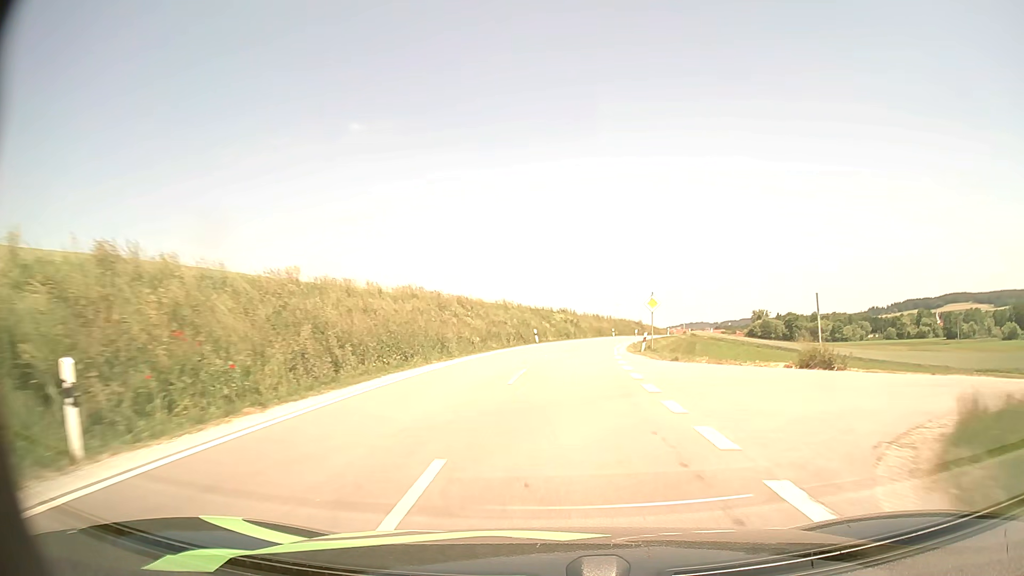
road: secondary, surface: asphalt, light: Day
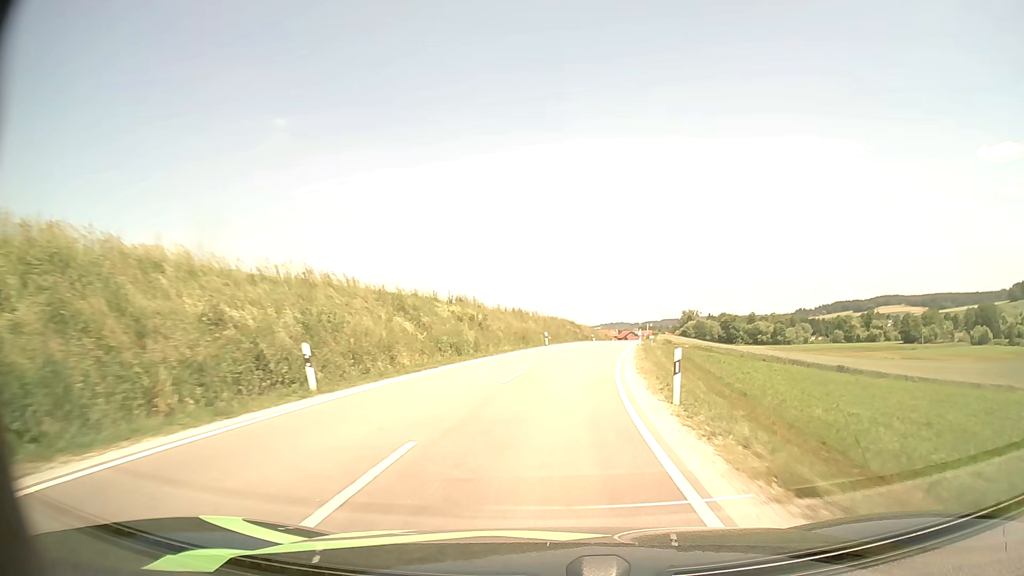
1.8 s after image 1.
(+2.2, +35.0) m; +7°
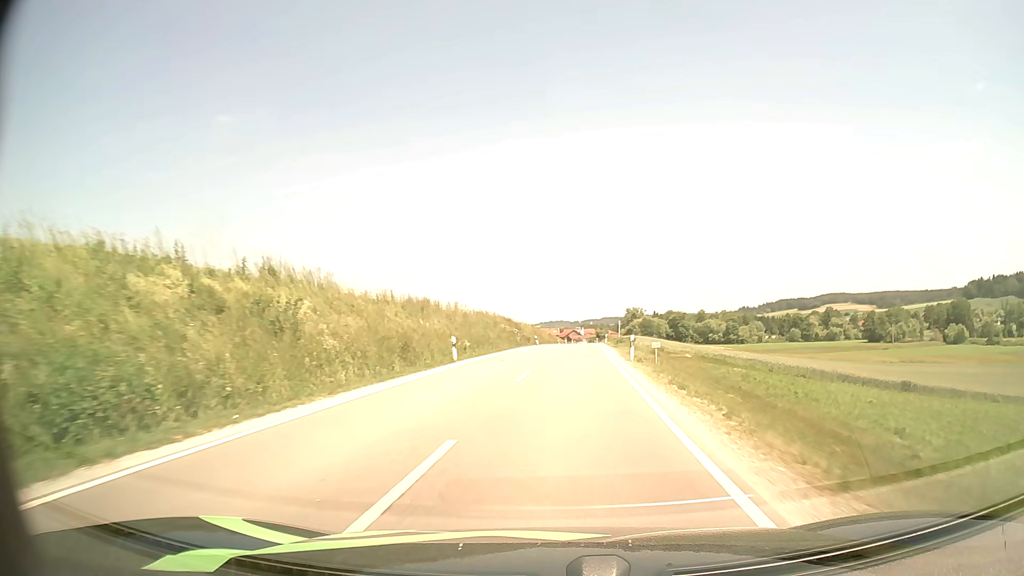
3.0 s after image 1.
(+1.1, +24.0) m; +5°
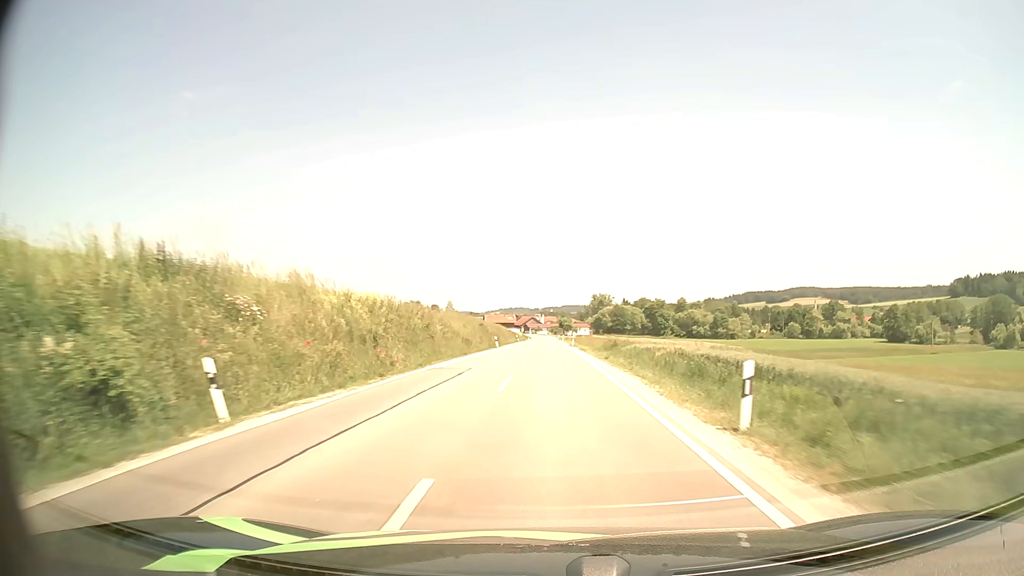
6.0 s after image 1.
(+2.9, +62.4) m; +3°
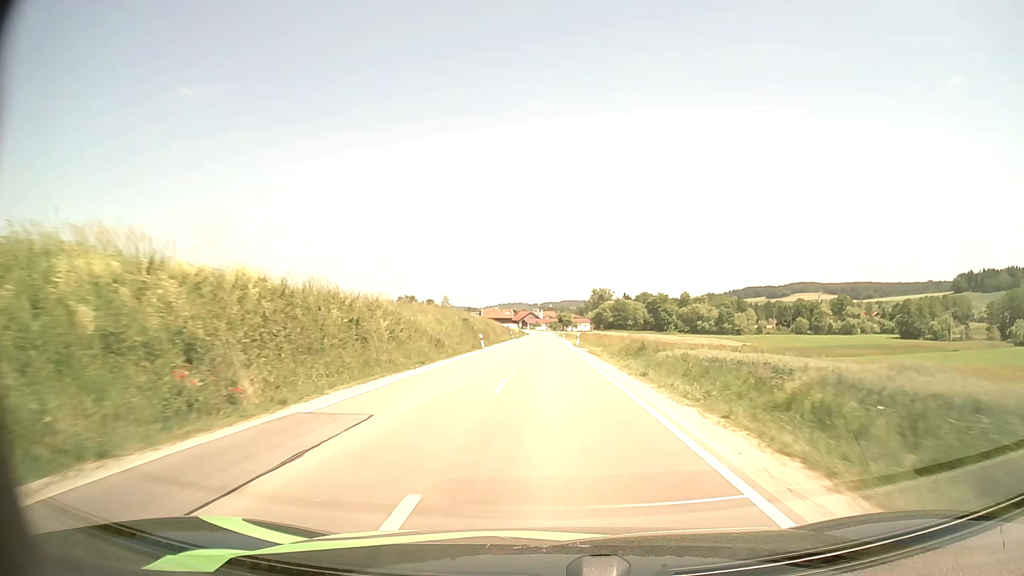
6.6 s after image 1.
(0.0, +12.6) m; 0°
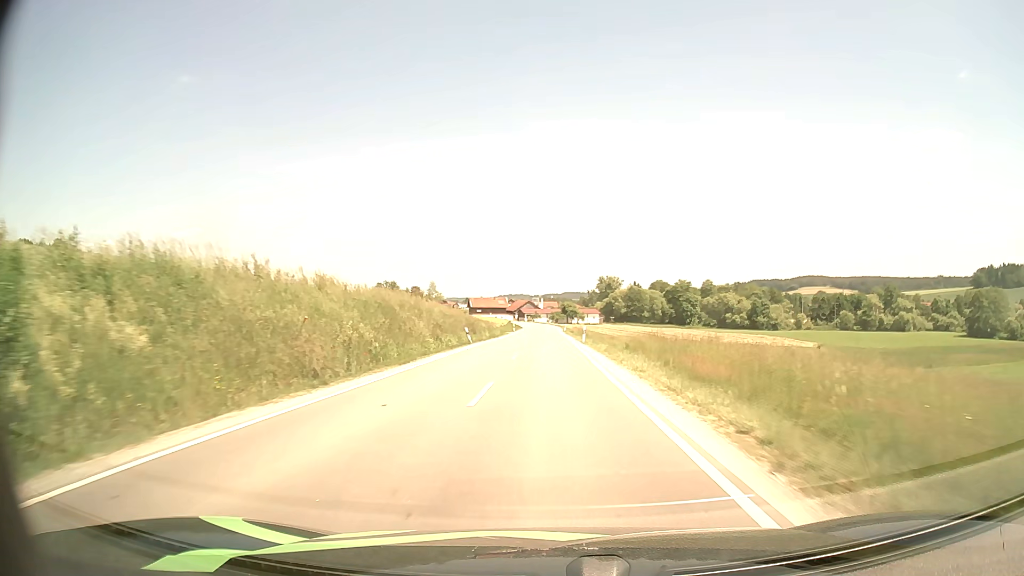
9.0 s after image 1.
(0.0, +51.0) m; 0°
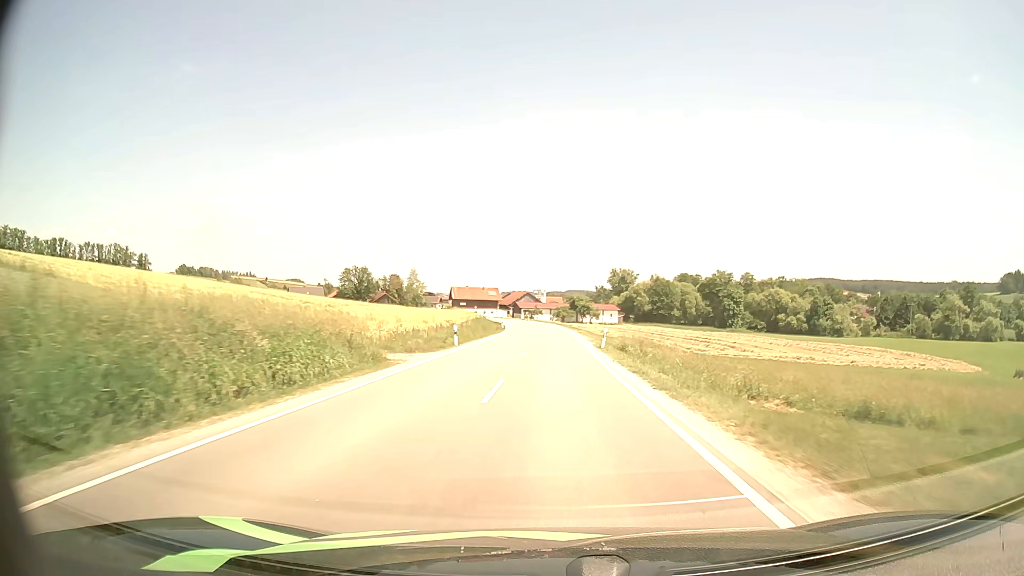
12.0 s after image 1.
(-0.3, +59.8) m; 0°
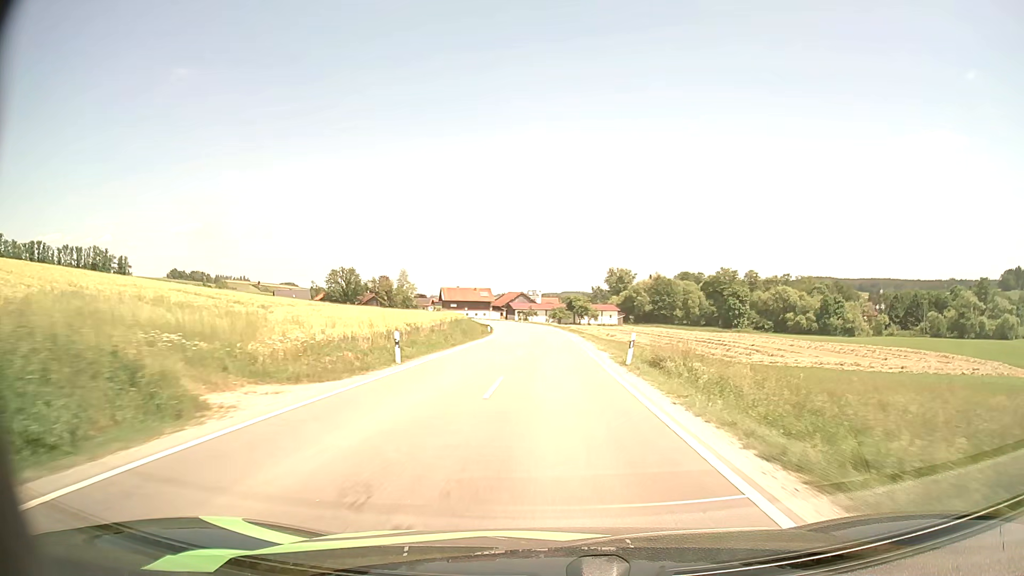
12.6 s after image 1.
(+0.1, +11.5) m; +1°
(0, +10) (0, +20) (0, +30) (0, +40) (0, +50) (0, +60) (-1, +70) (-2, +80) (-3, +90) (-5, +100) m
